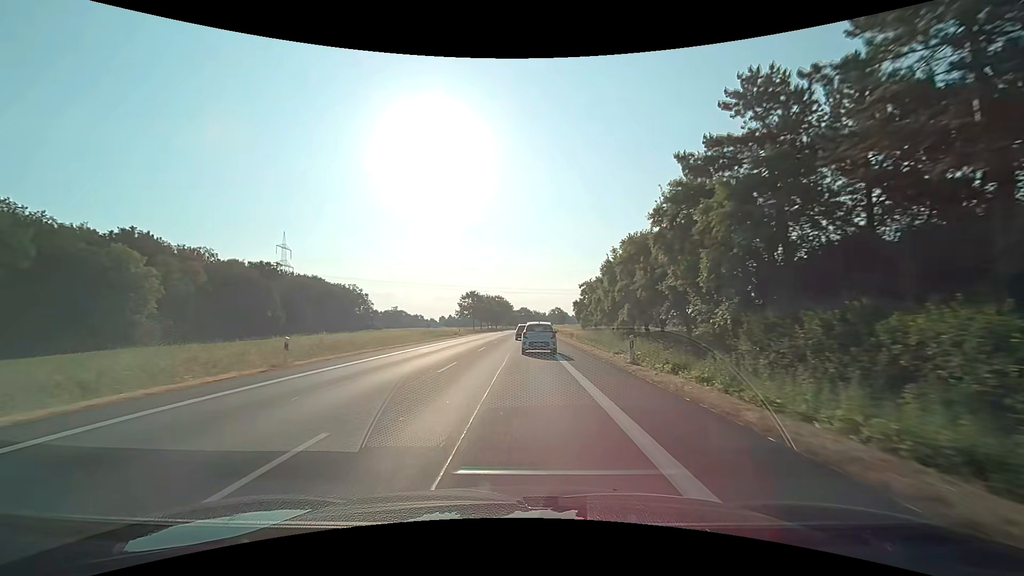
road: primary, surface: asphalt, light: Day
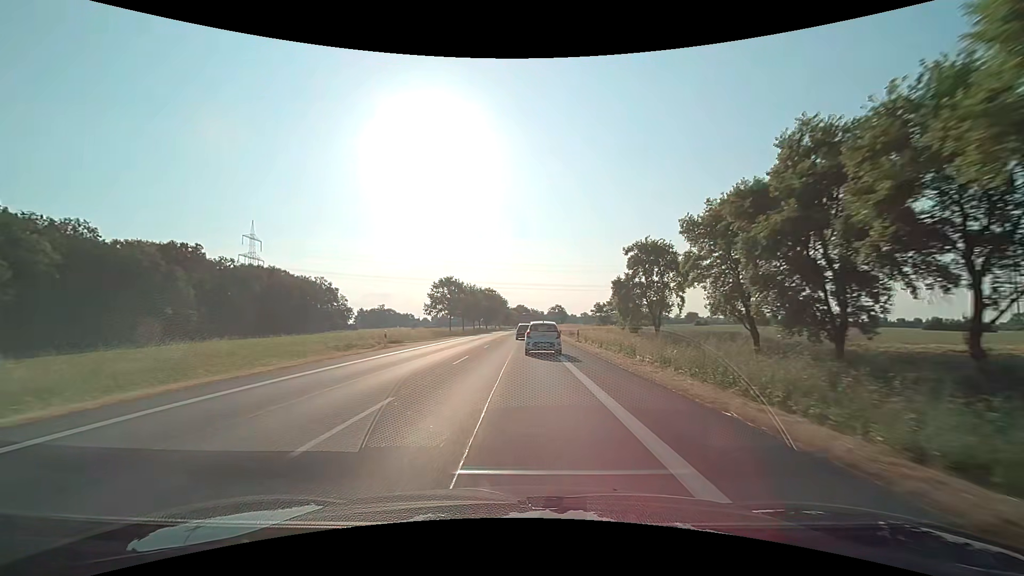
(+0.1, +33.1) m; 0°
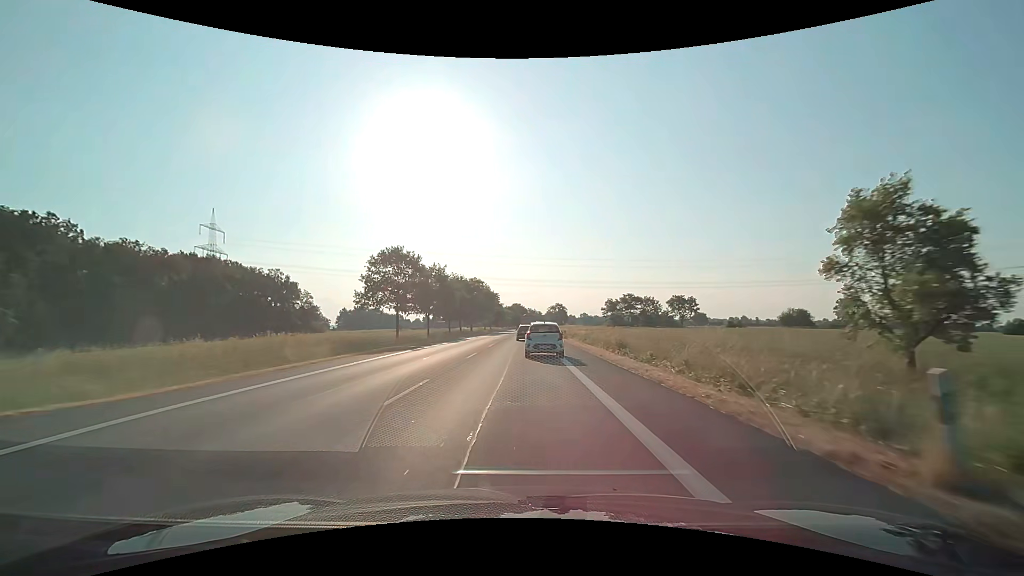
(+0.2, +32.7) m; +1°
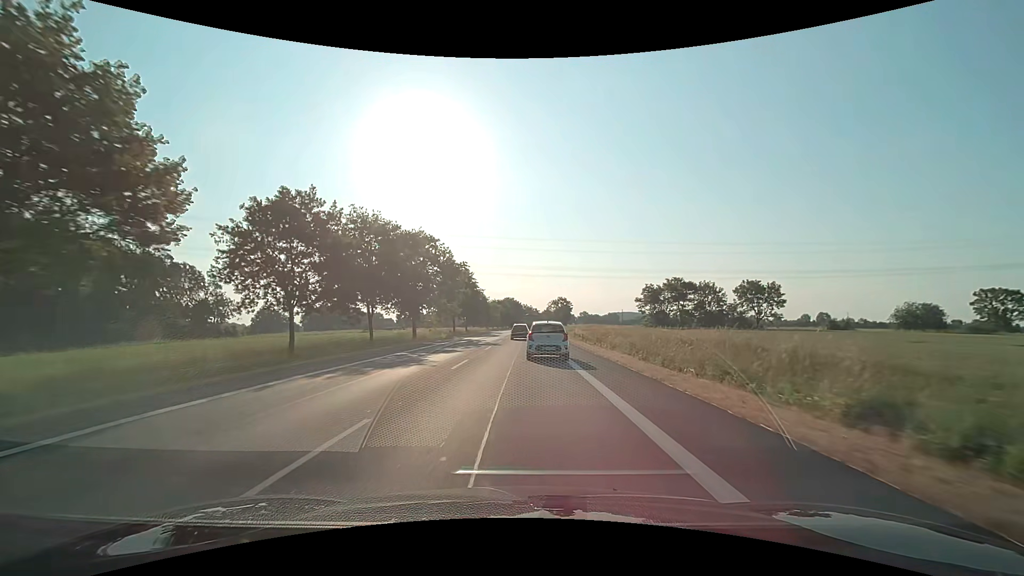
(+0.2, +53.3) m; 0°
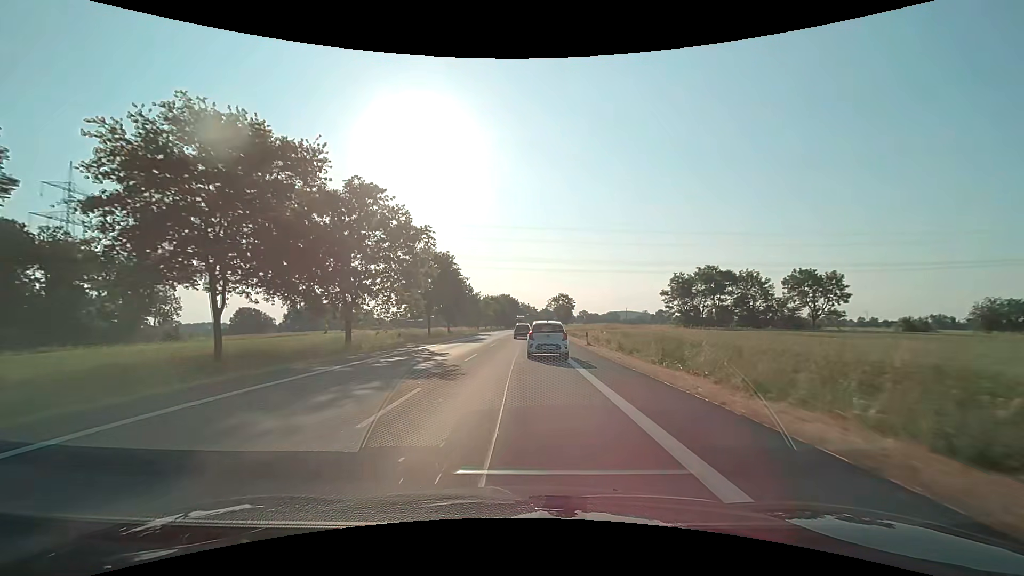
(+0.1, +20.6) m; 0°
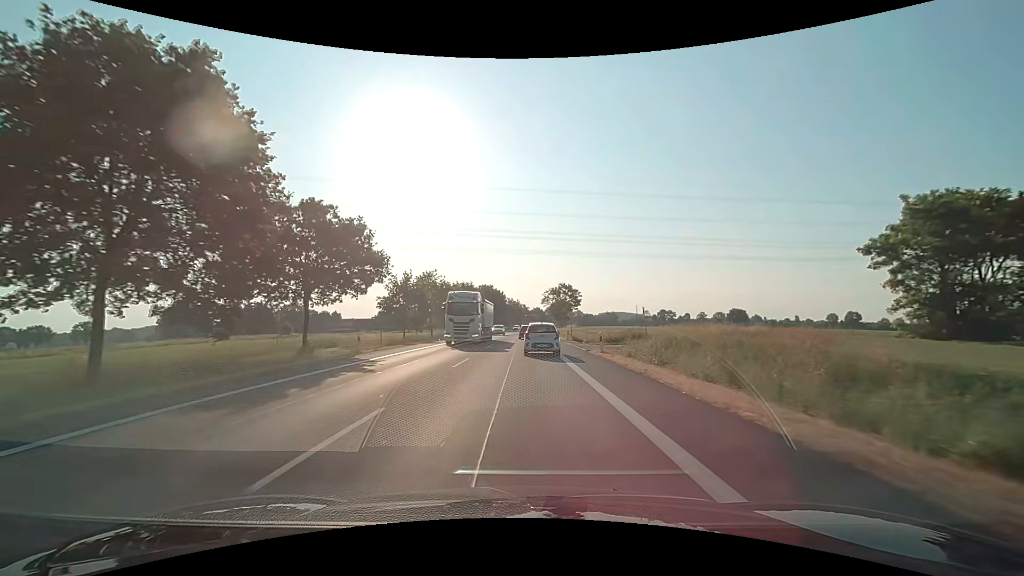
(+0.5, +50.4) m; +1°
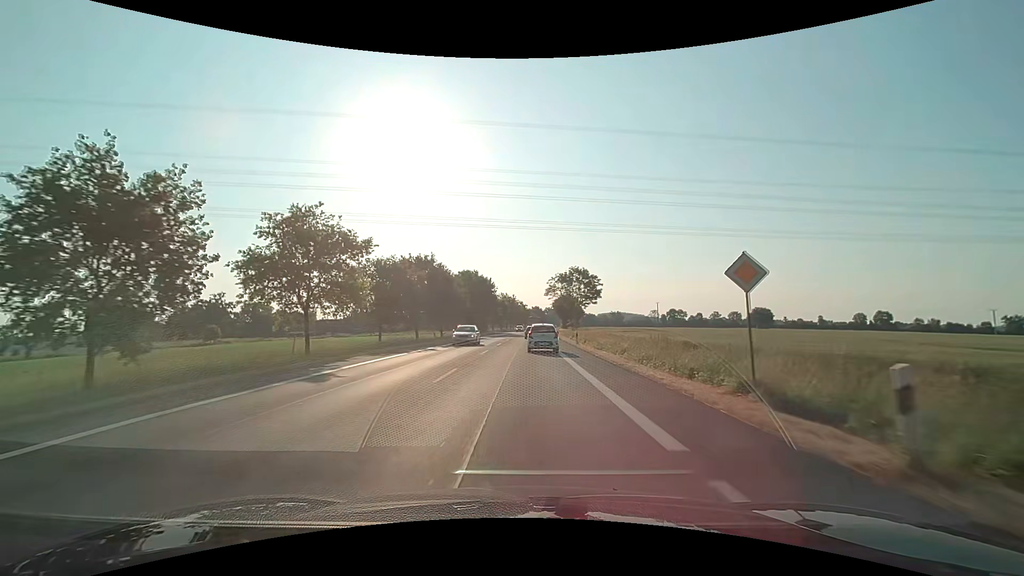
(+0.2, +40.2) m; 0°
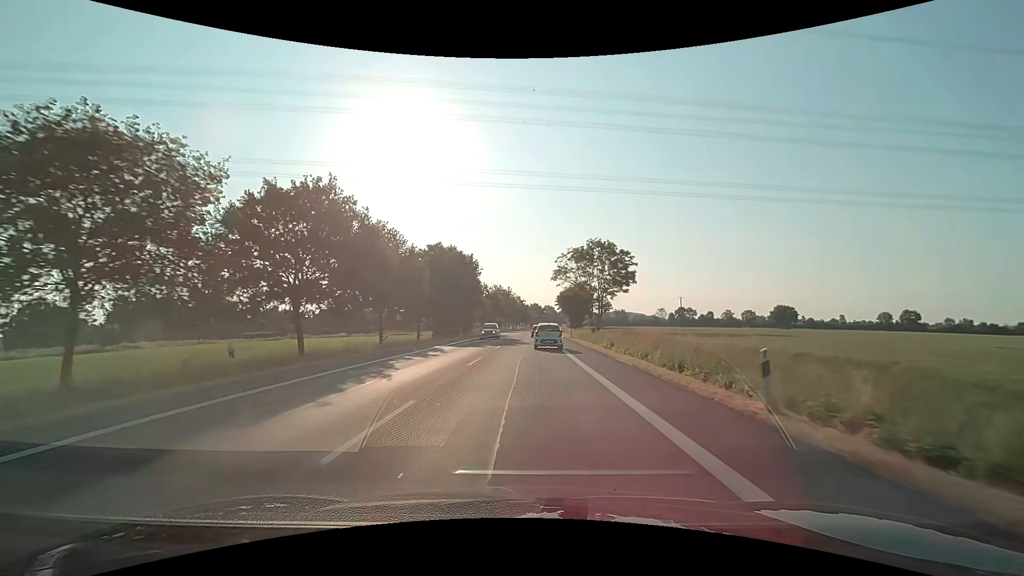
(0.0, +31.2) m; 0°
(0, +10) (0, +20) (0, +30) (0, +40) (+1, +50) (+1, +60) (+2, +70) (+2, +80) (+3, +90) (+3, +100) m
